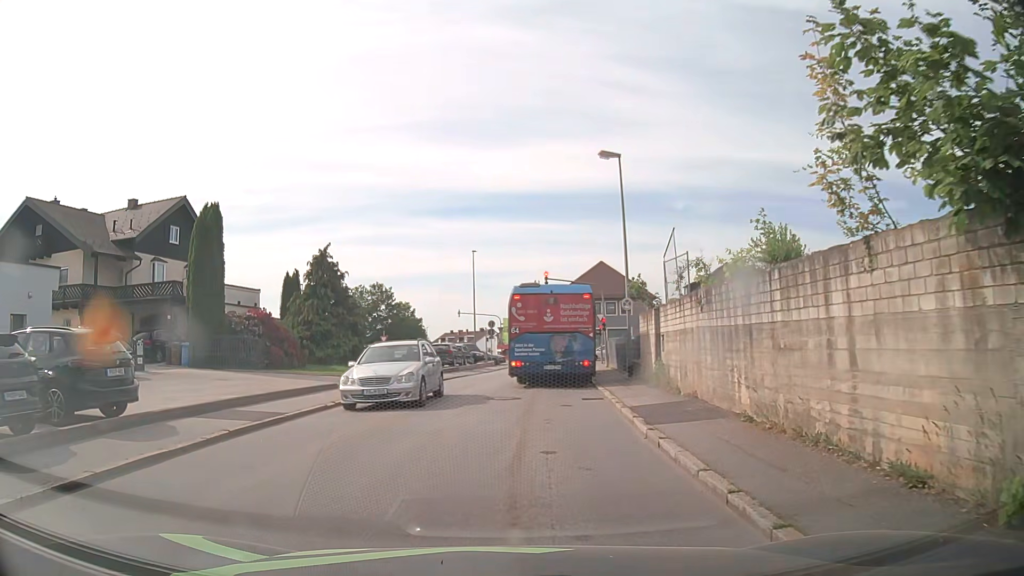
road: residential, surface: asphalt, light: Day
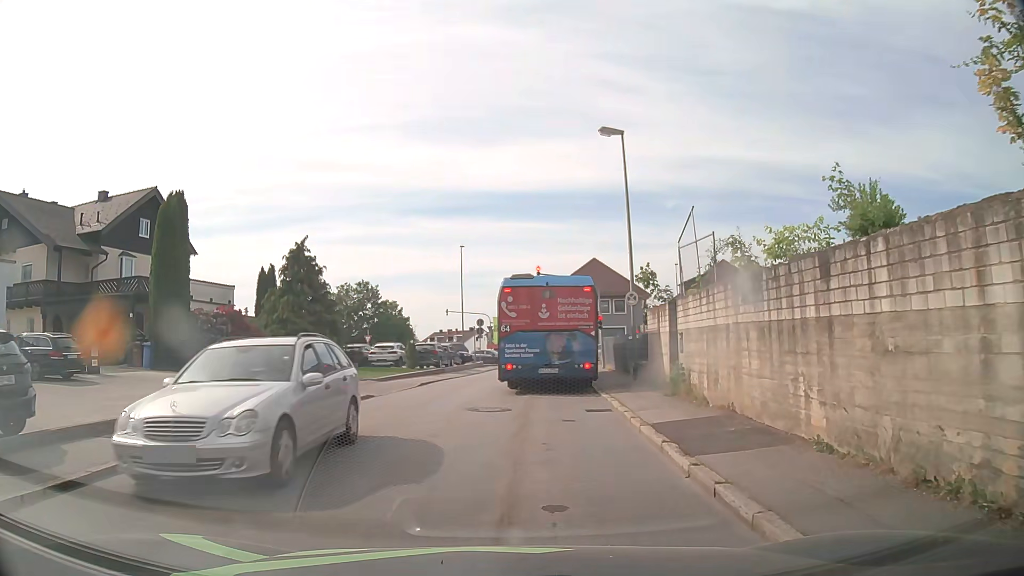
(0.0, +2.7) m; +2°
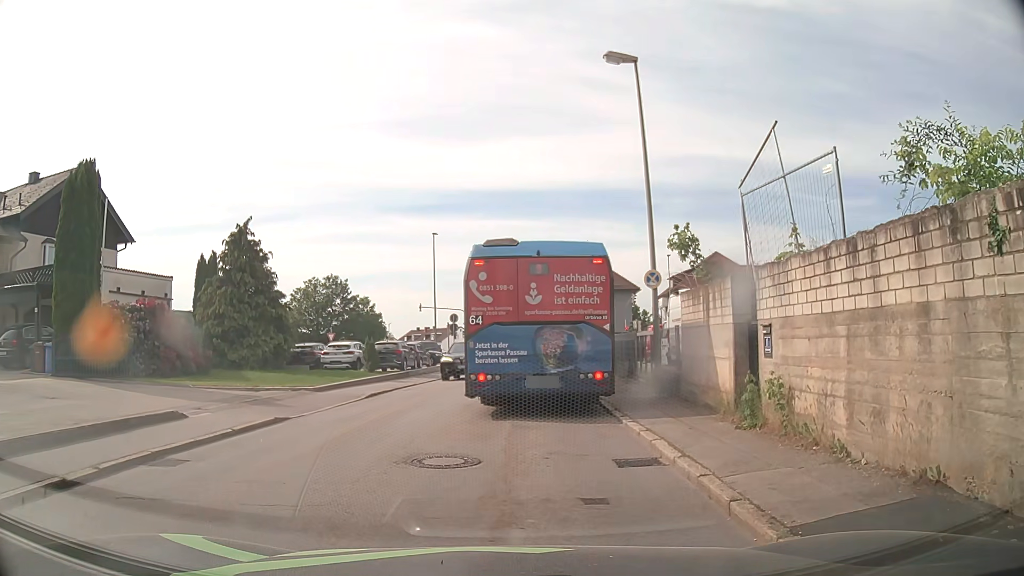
(0.0, +5.6) m; +1°
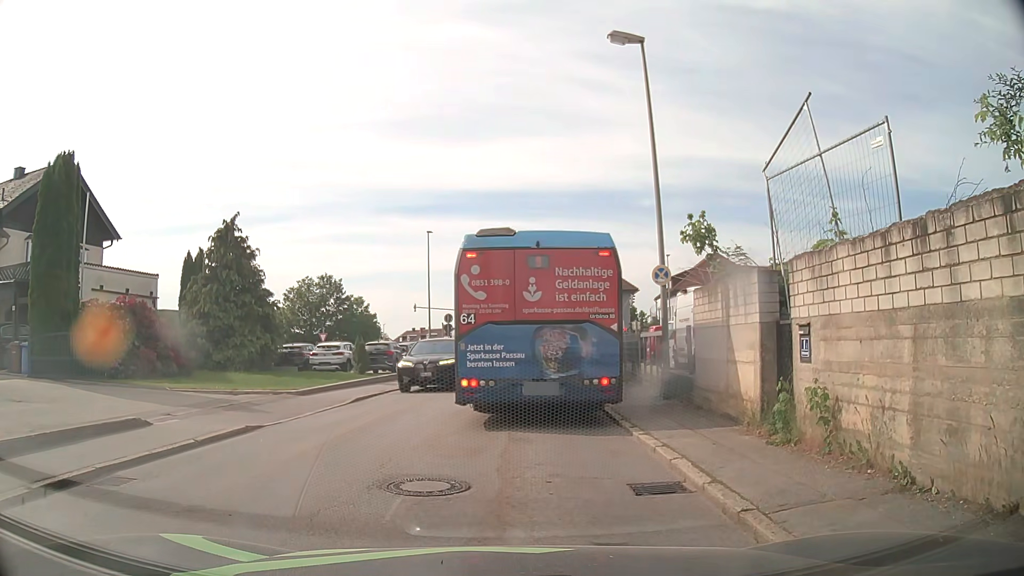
(0.0, +1.2) m; 0°
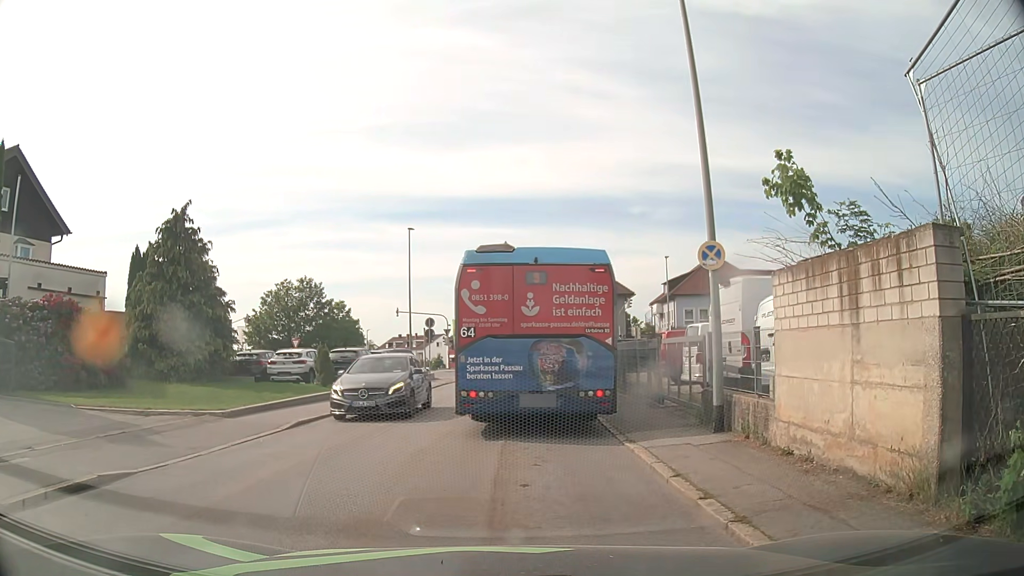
(+0.1, +4.2) m; 0°
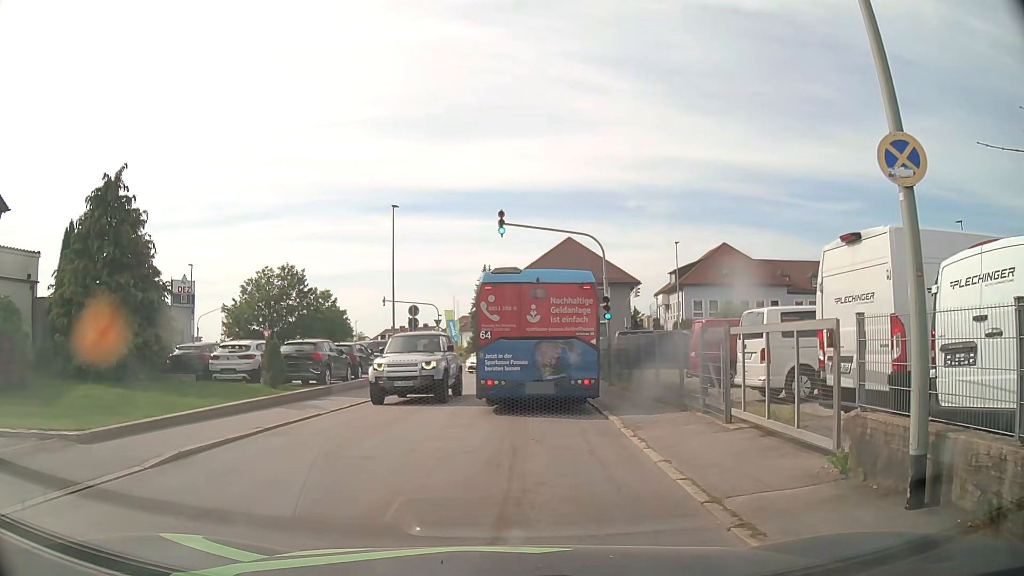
(+0.2, +5.4) m; 0°
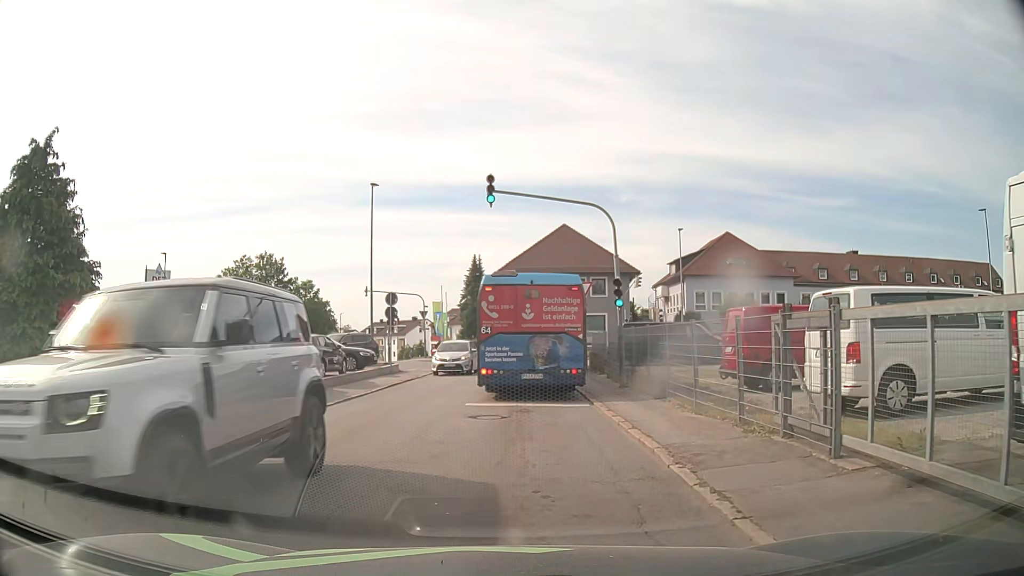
(+0.2, +4.2) m; +3°
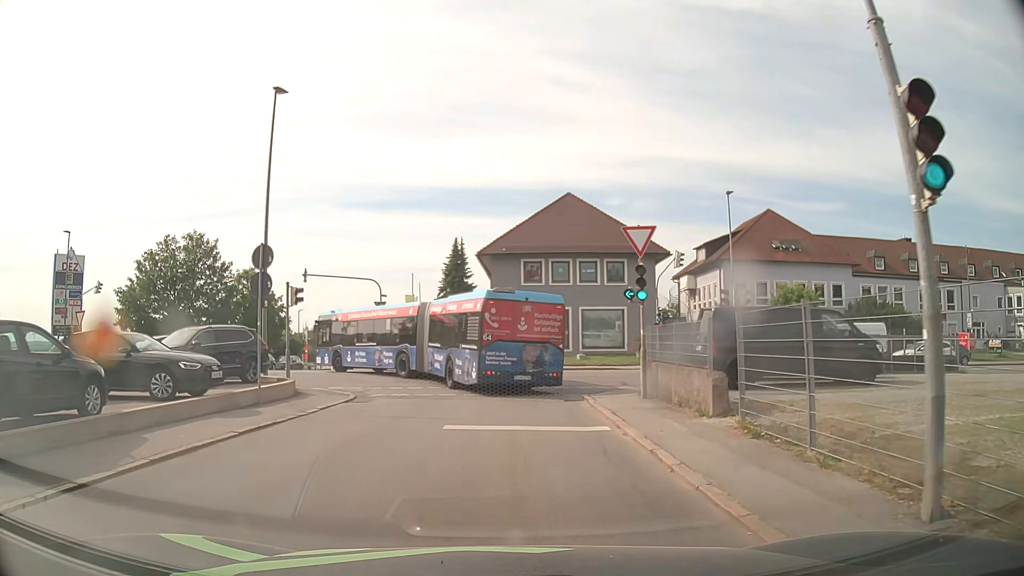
(+0.2, +15.4) m; +2°
(0, +10) (-1, +20) (-5, +29) (-13, +35) (-23, +36) (-33, +37) (-43, +37) (-53, +37) (-63, +37) (-73, +37) m
